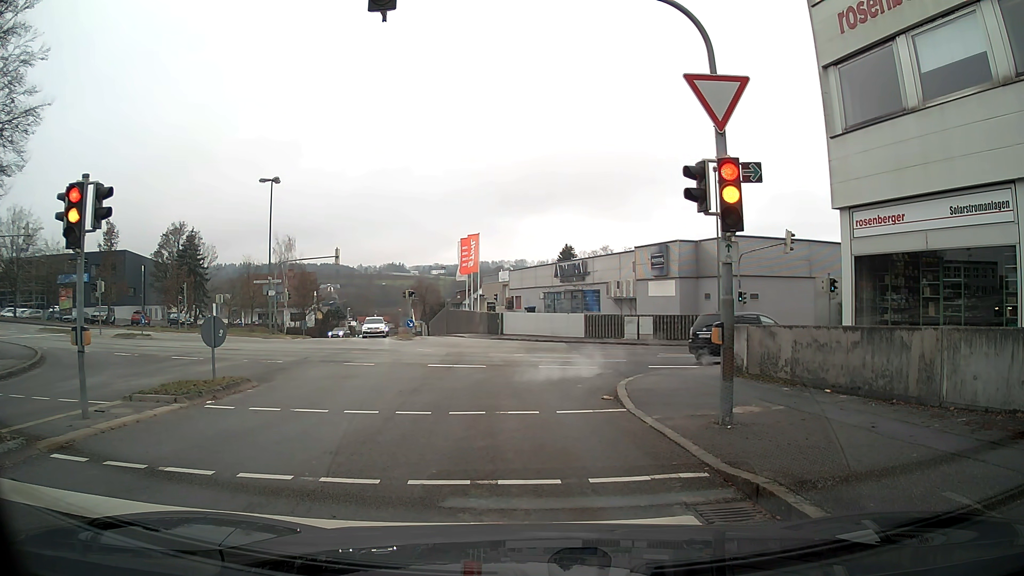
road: residential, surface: asphalt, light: Day
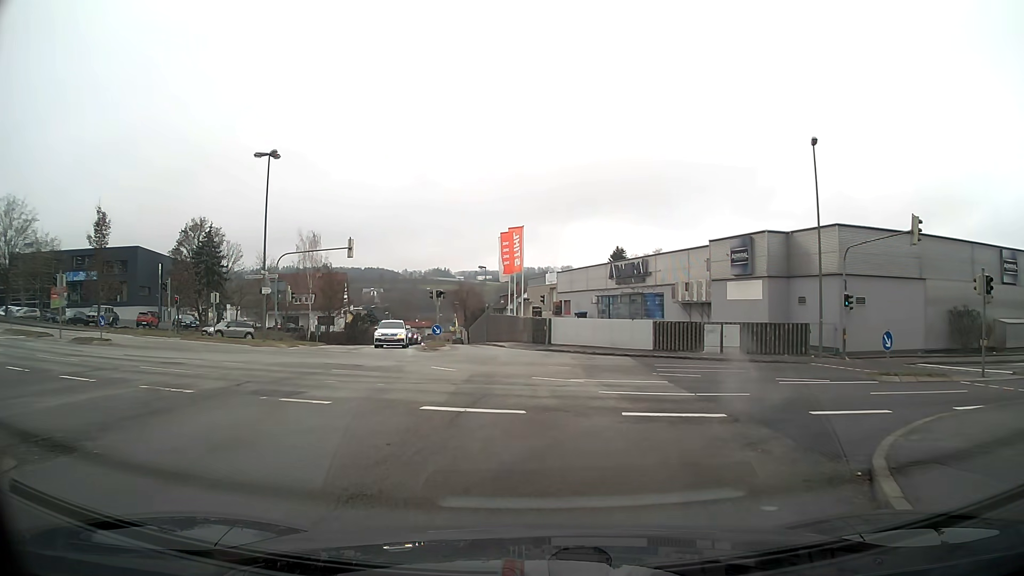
(-0.1, +8.9) m; -2°
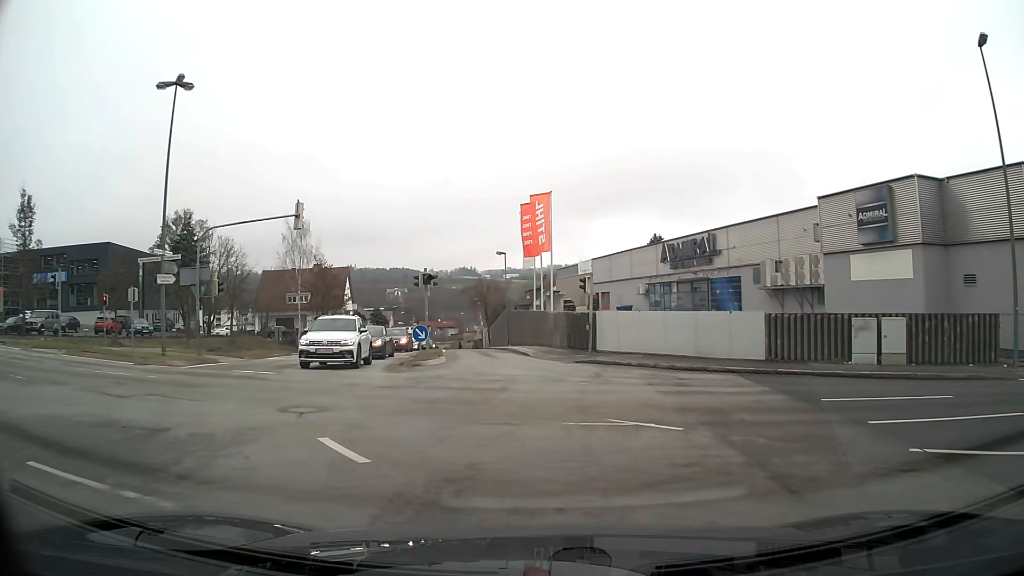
(-0.2, +13.3) m; -1°
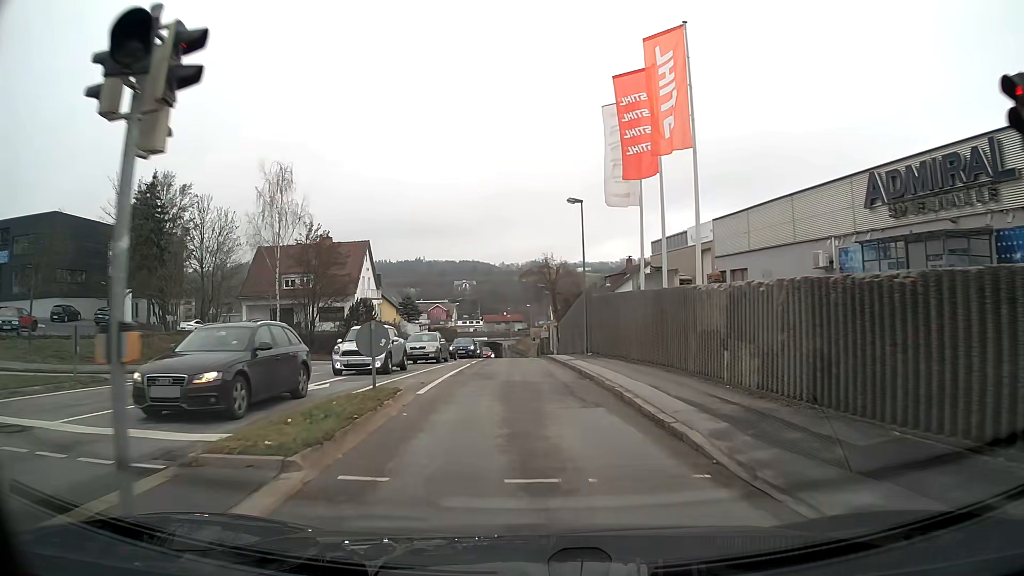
(-1.2, +22.8) m; -6°
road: tertiary
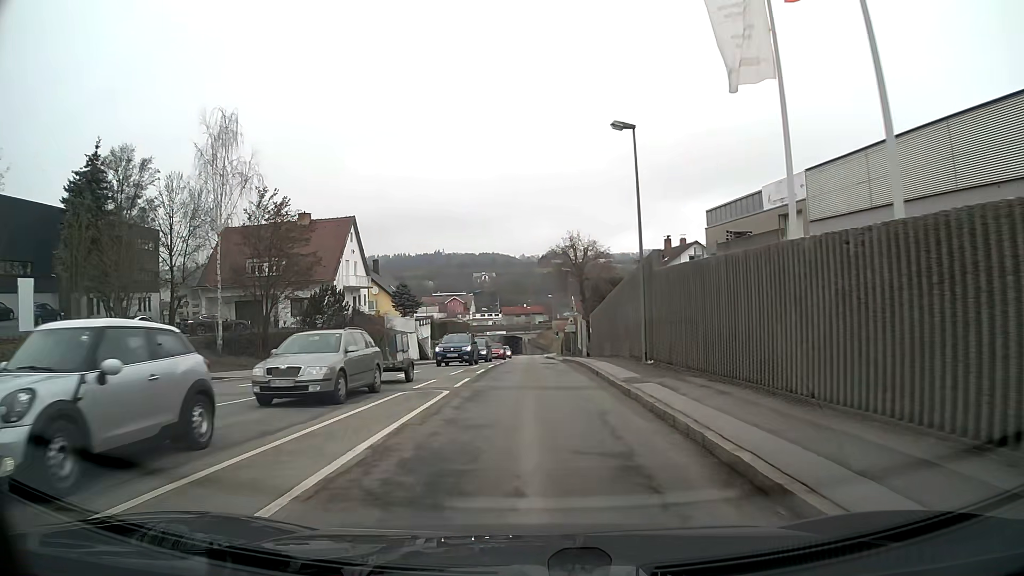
(-0.1, +12.4) m; -1°
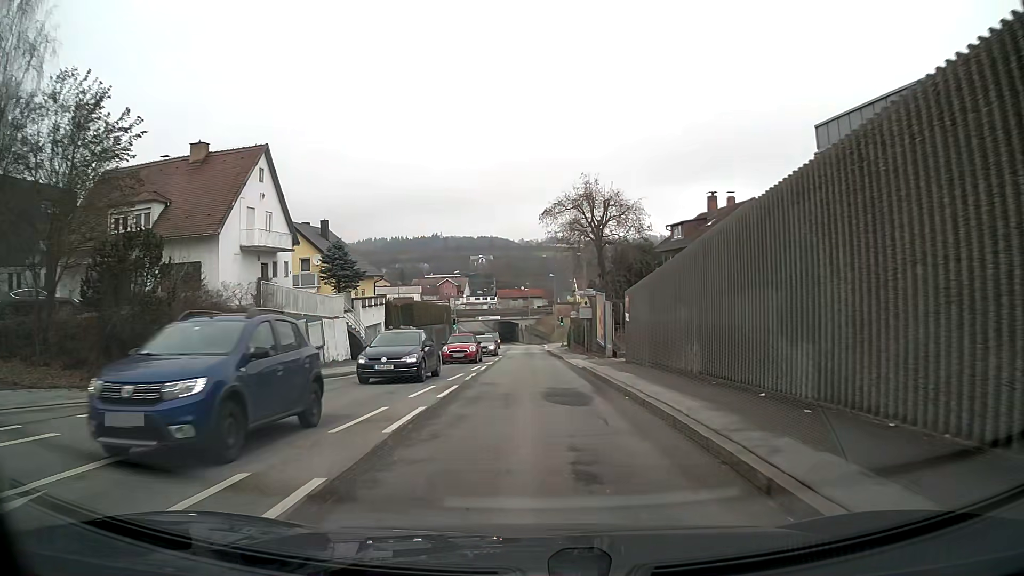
(0.0, +18.6) m; 0°
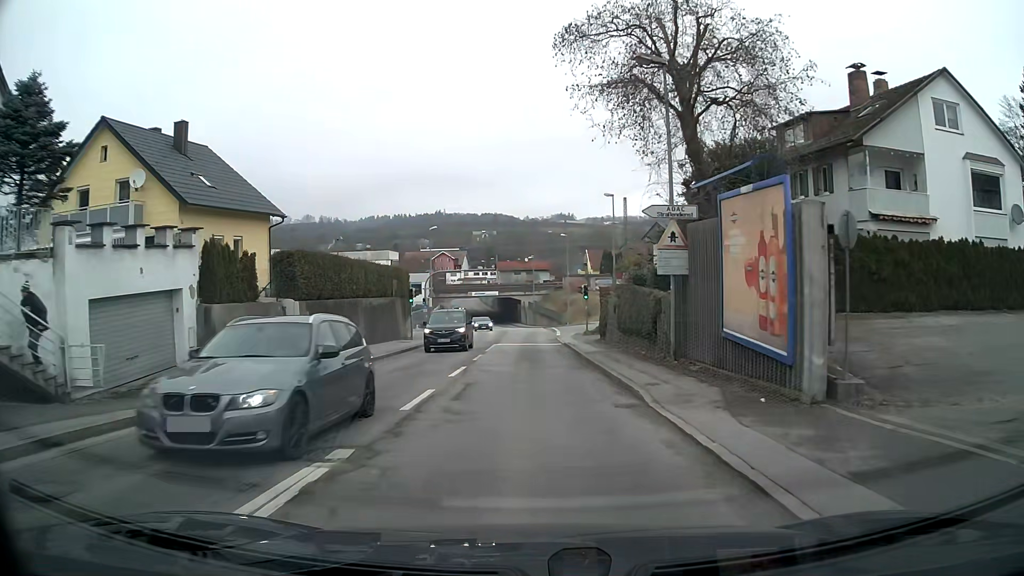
(-0.1, +25.8) m; 0°
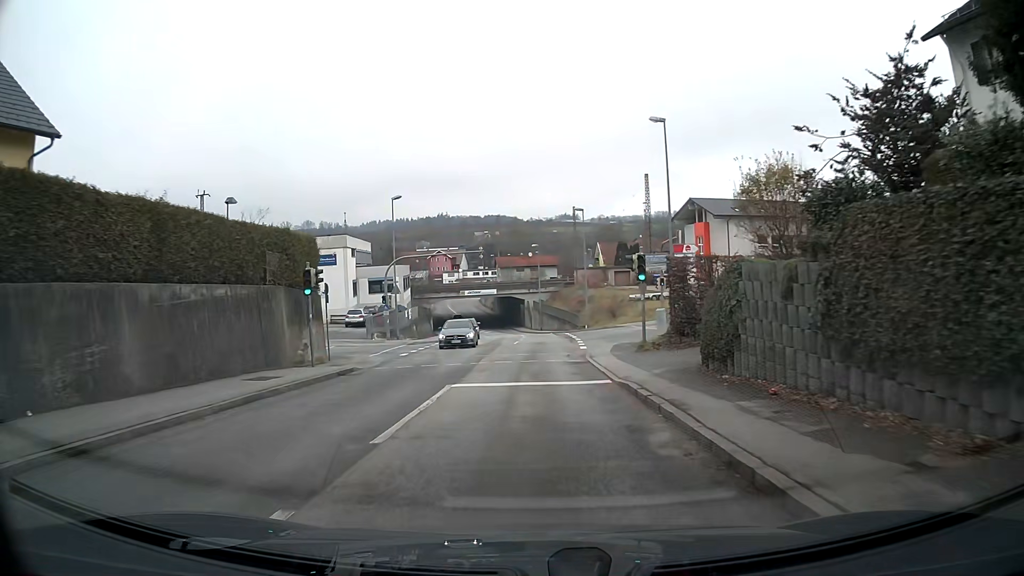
(-0.1, +20.0) m; -1°
